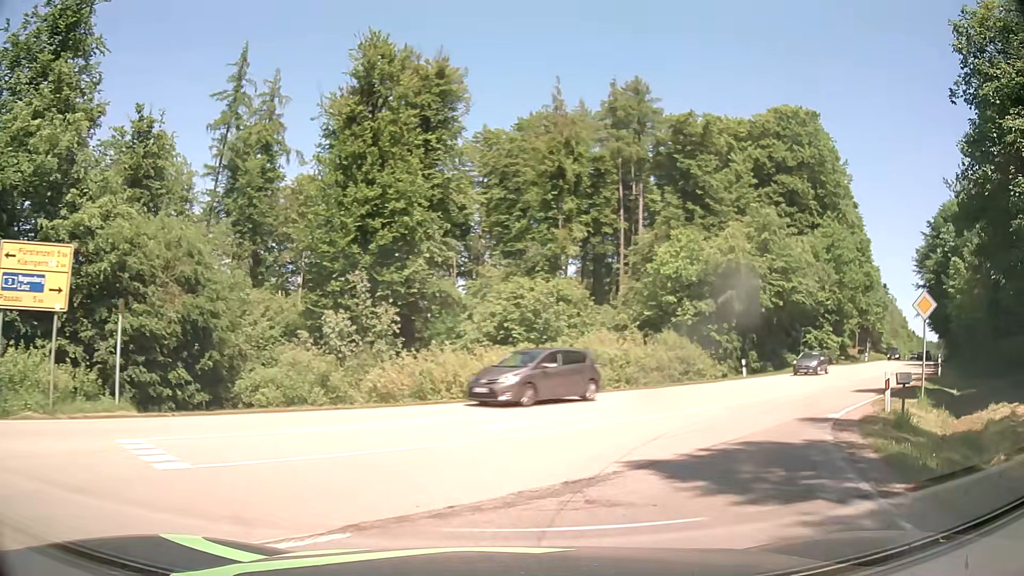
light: Day
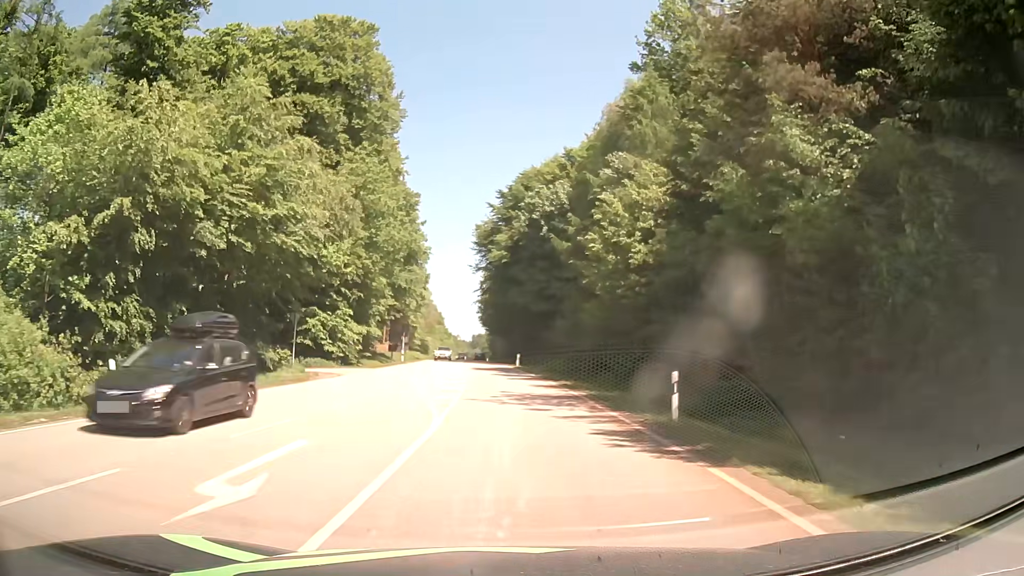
(+10.6, +22.8) m; +40°
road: secondary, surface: asphalt
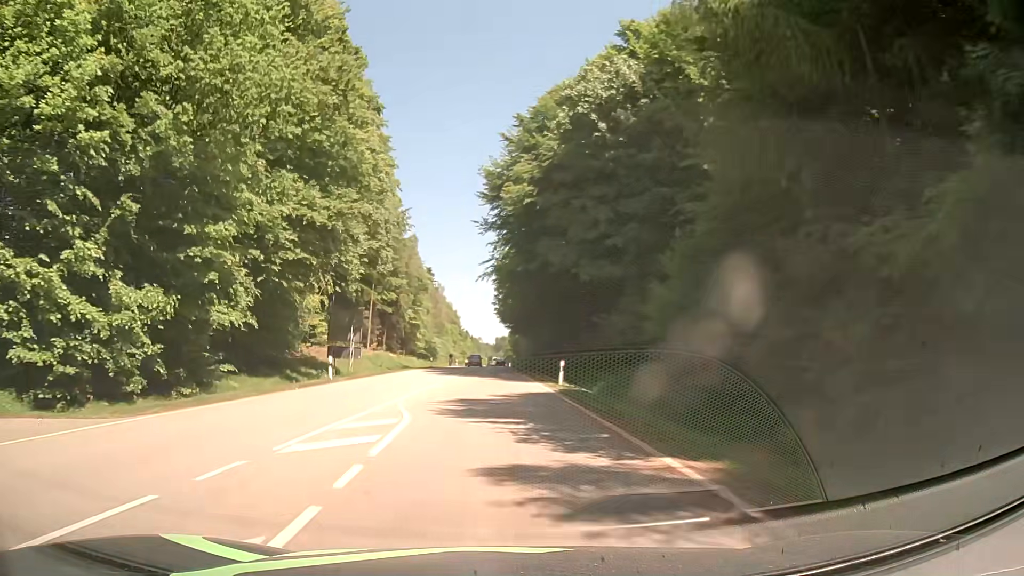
(0.0, +30.4) m; -2°
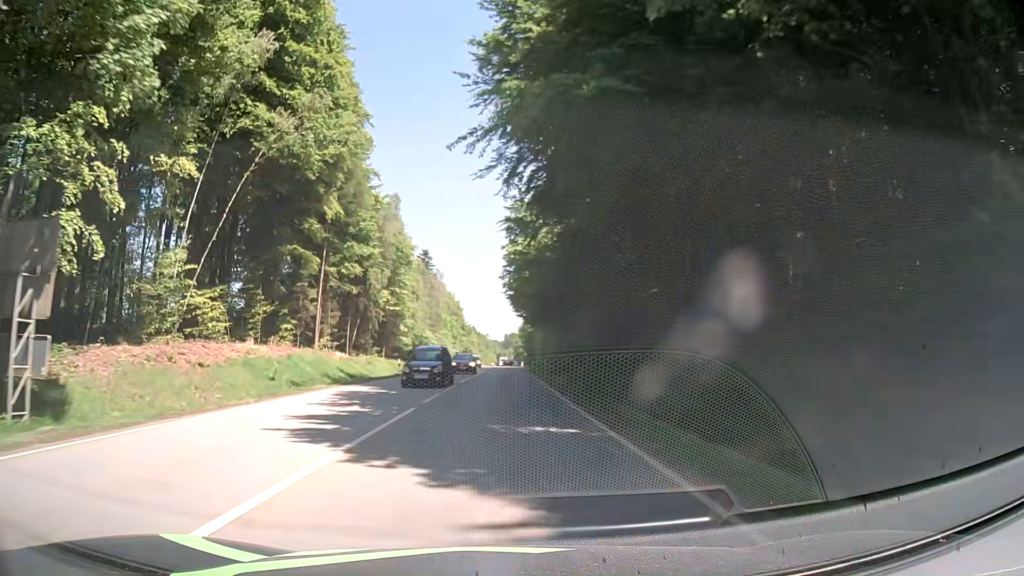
(-0.5, +28.8) m; -1°
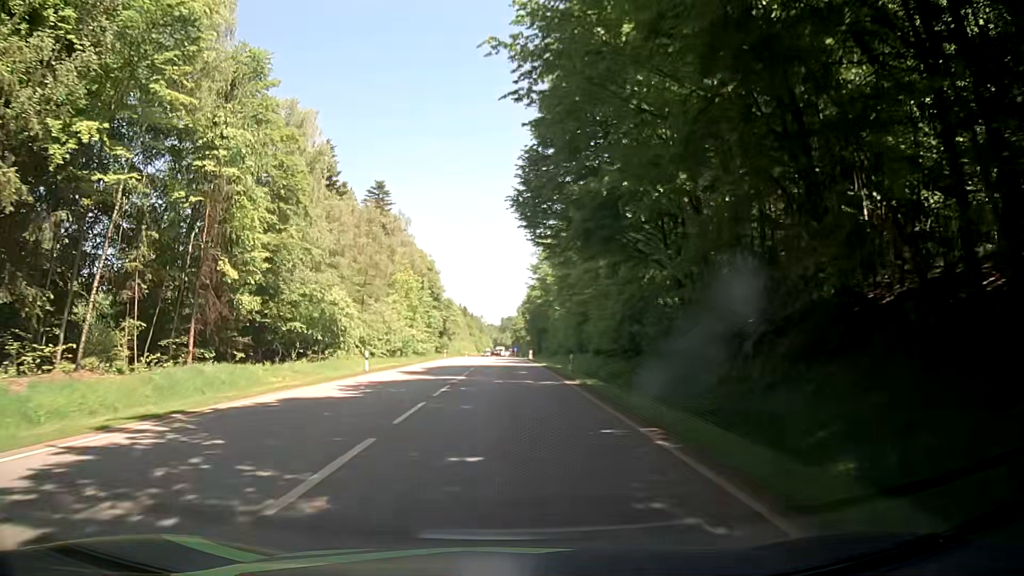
(+0.3, +54.6) m; +1°
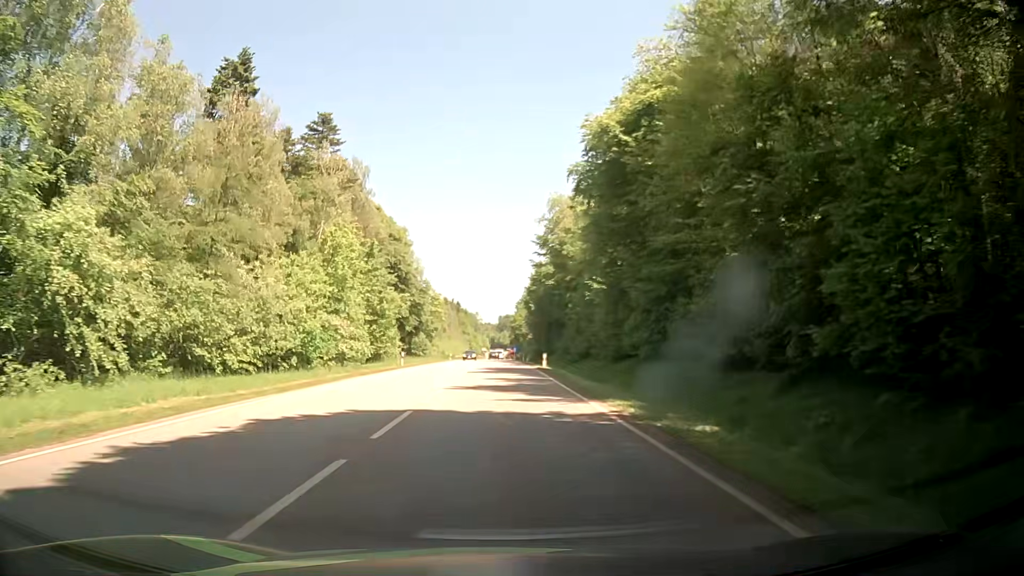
(0.0, +31.9) m; 0°
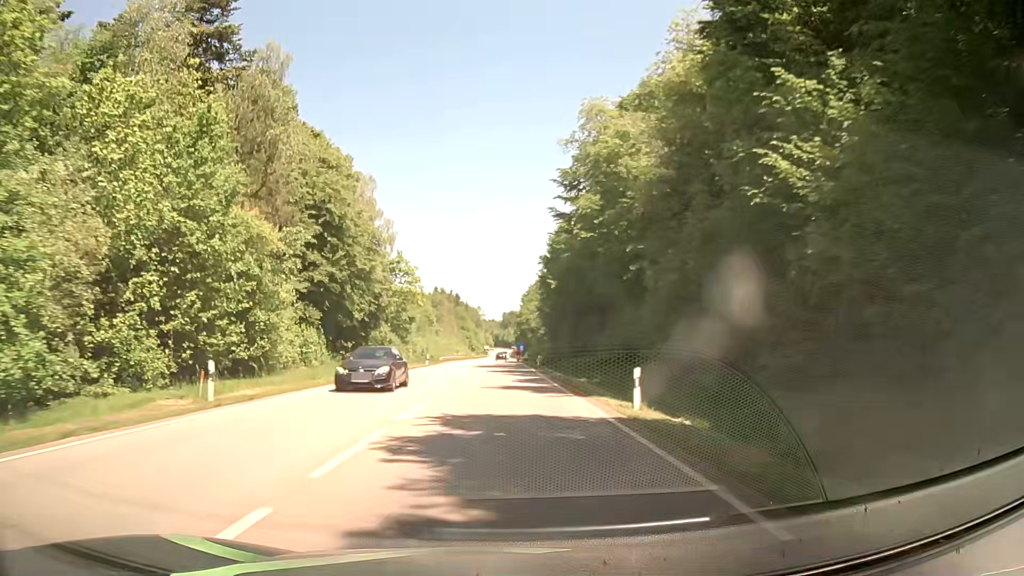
(0.0, +32.6) m; 0°
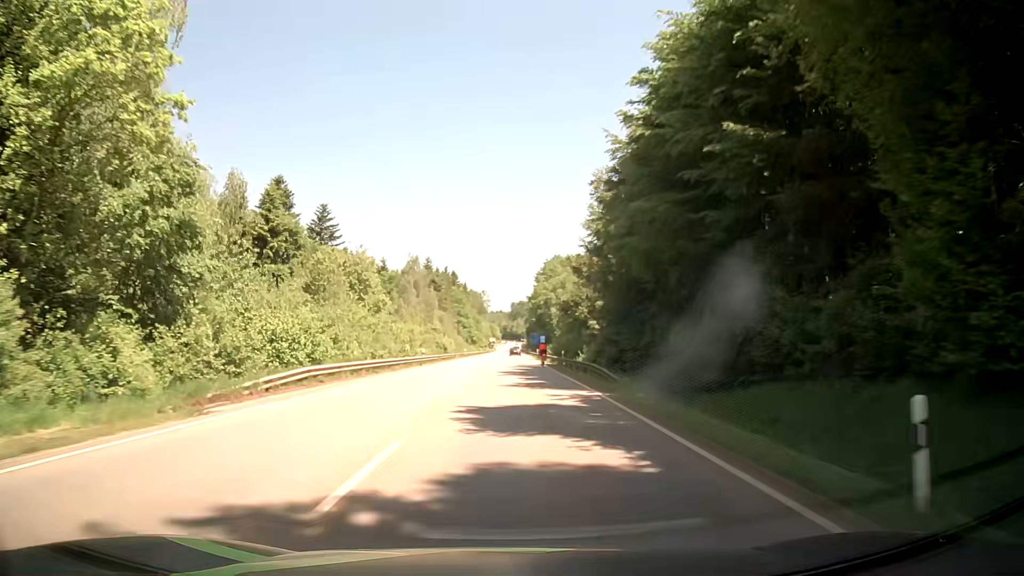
(-0.3, +56.5) m; -1°
(0, +10) (0, +20) (0, +30) (0, +40) (0, +50) (0, +60) (0, +70) (0, +80) (0, +90) (+1, +100) m
